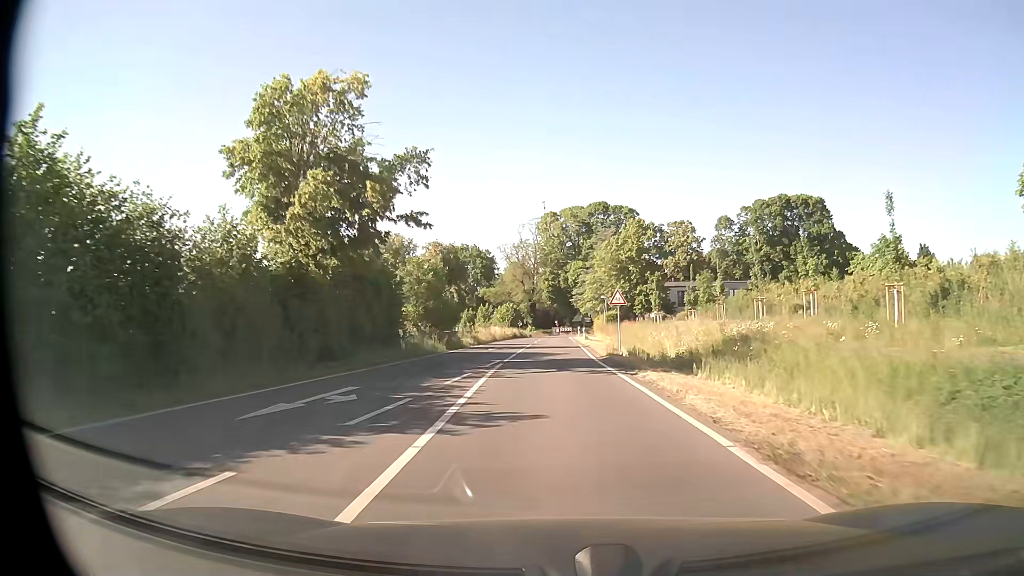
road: secondary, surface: asphalt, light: Day
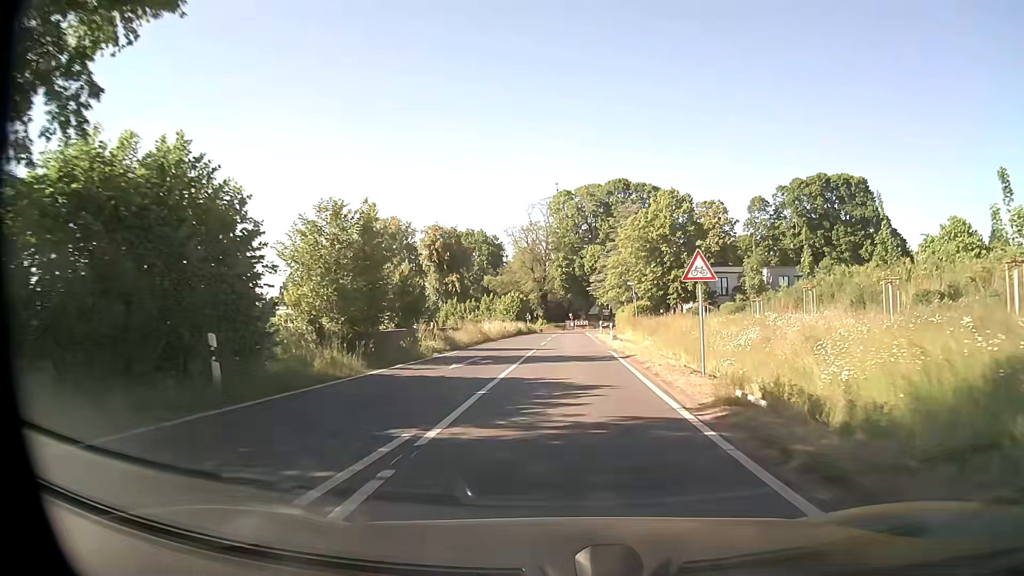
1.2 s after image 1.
(-0.1, +15.9) m; -1°
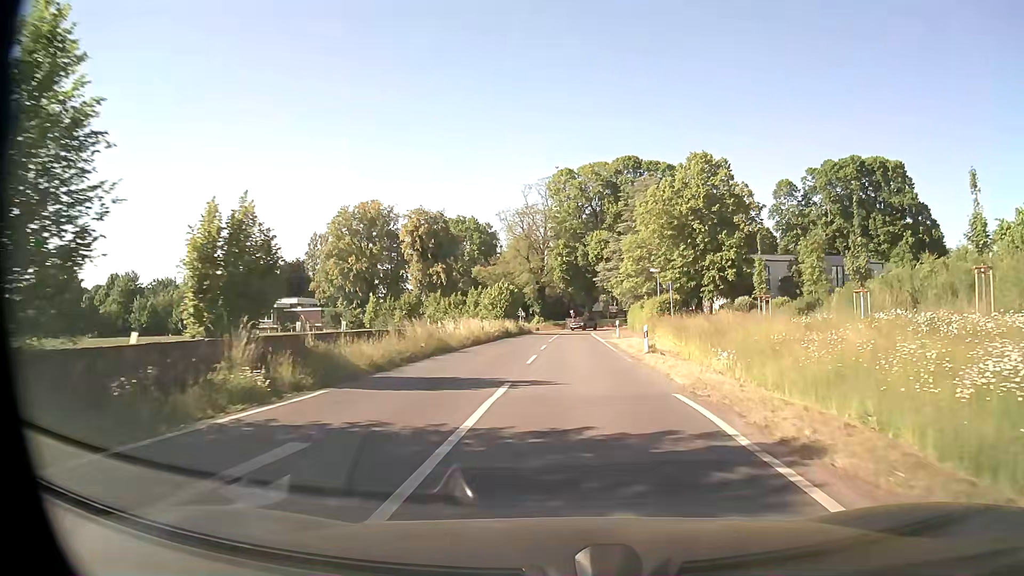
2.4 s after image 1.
(0.0, +15.9) m; 0°
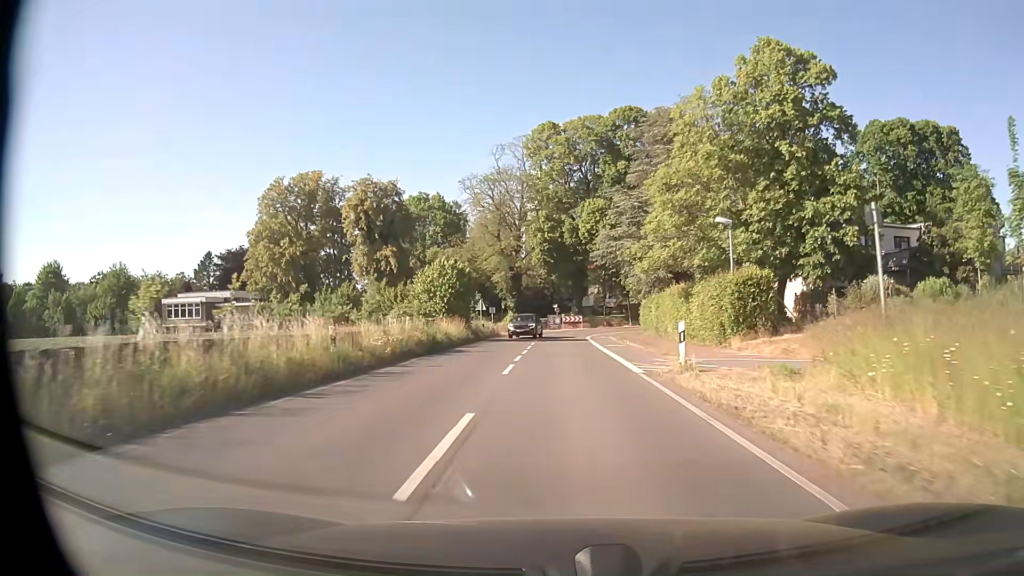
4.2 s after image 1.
(+0.3, +24.0) m; +1°
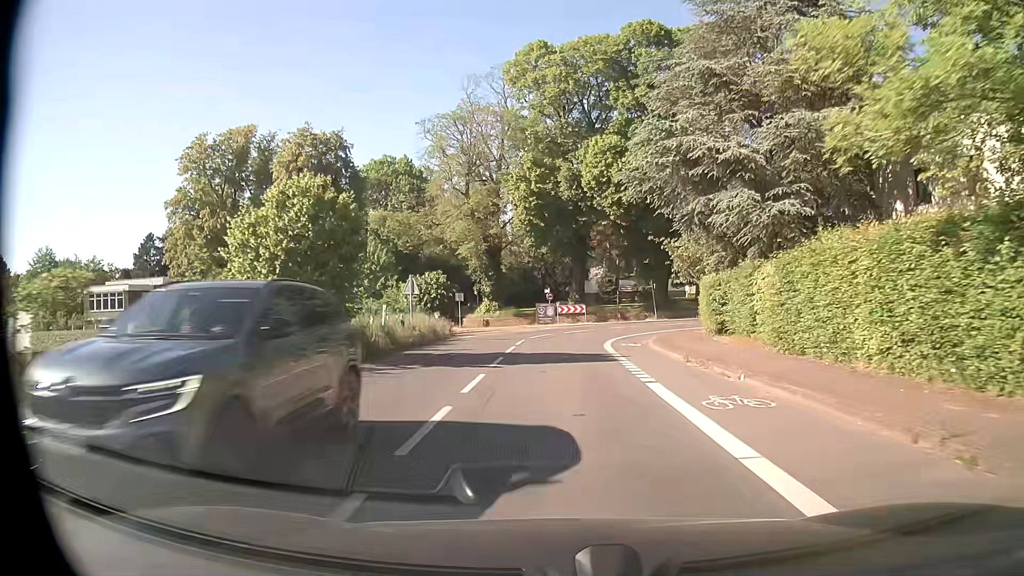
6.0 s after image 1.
(+0.1, +22.5) m; 0°
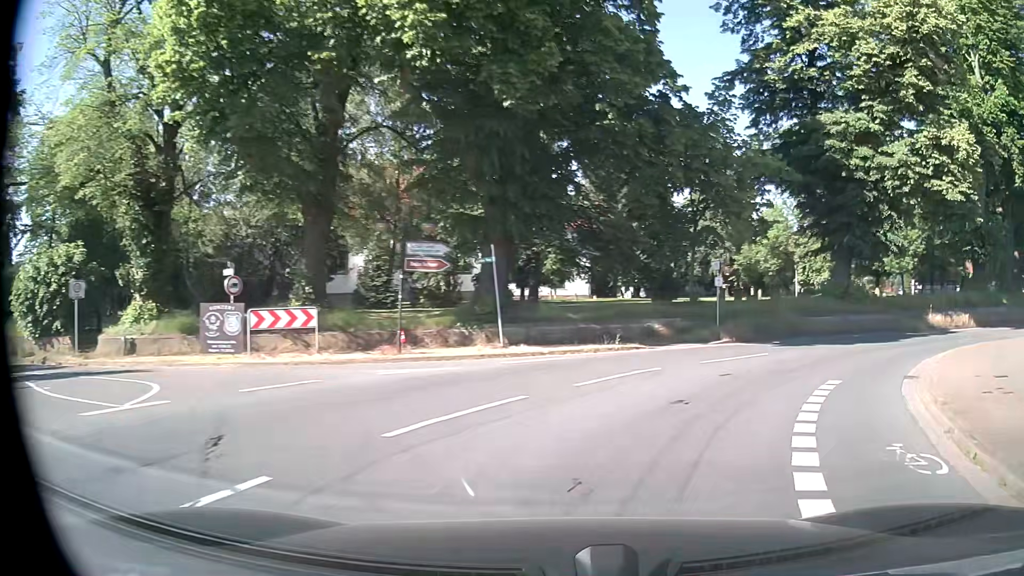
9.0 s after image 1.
(+1.6, +31.1) m; +19°
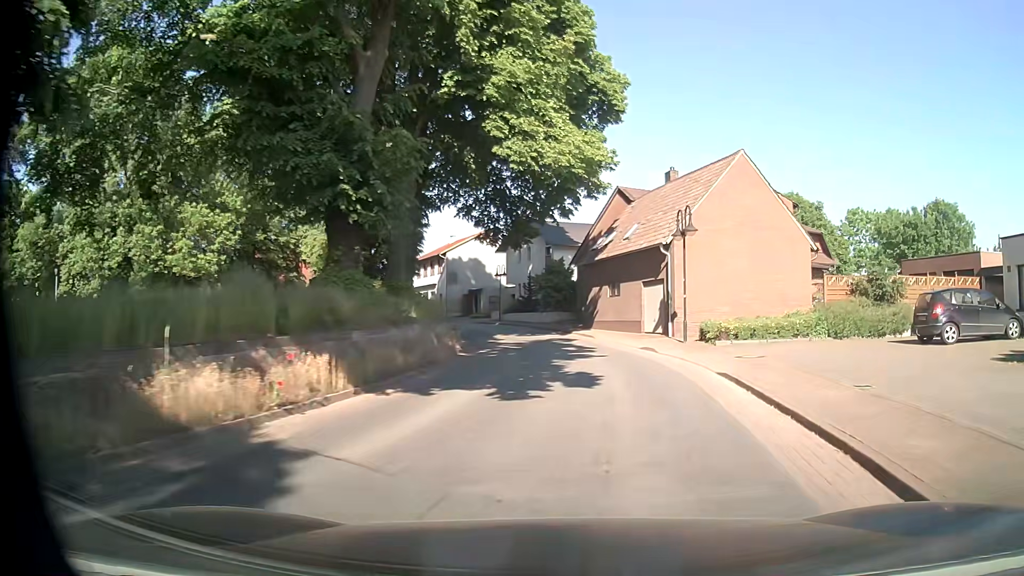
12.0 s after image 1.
(+13.3, +22.4) m; +58°
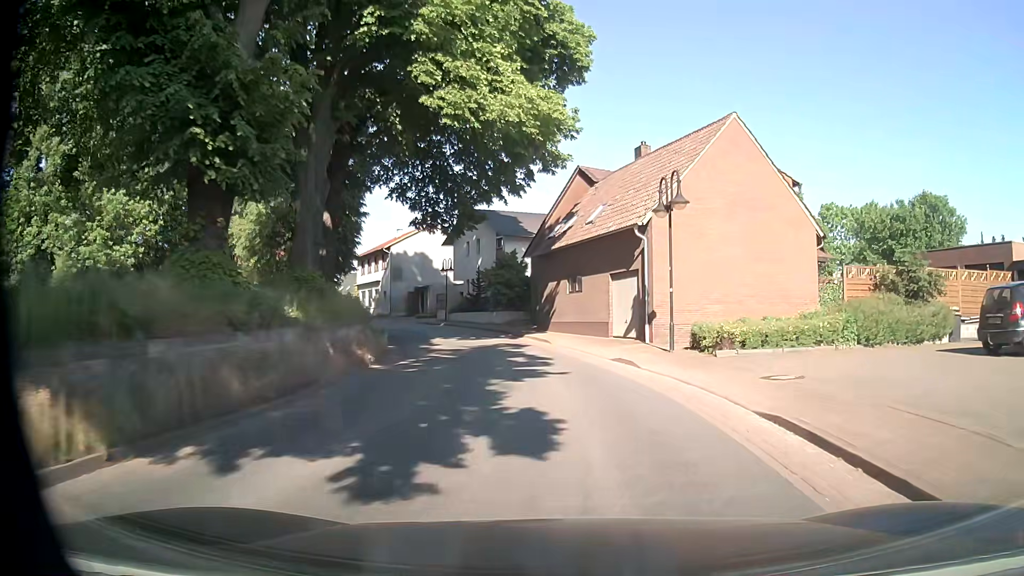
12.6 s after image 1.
(+0.3, +5.8) m; +4°
(0, +10) (0, +20) (-2, +30) (-5, +39) (-9, +49) (-15, +57) (-22, +63) (-31, +68) (-41, +70) (-51, +71) m
